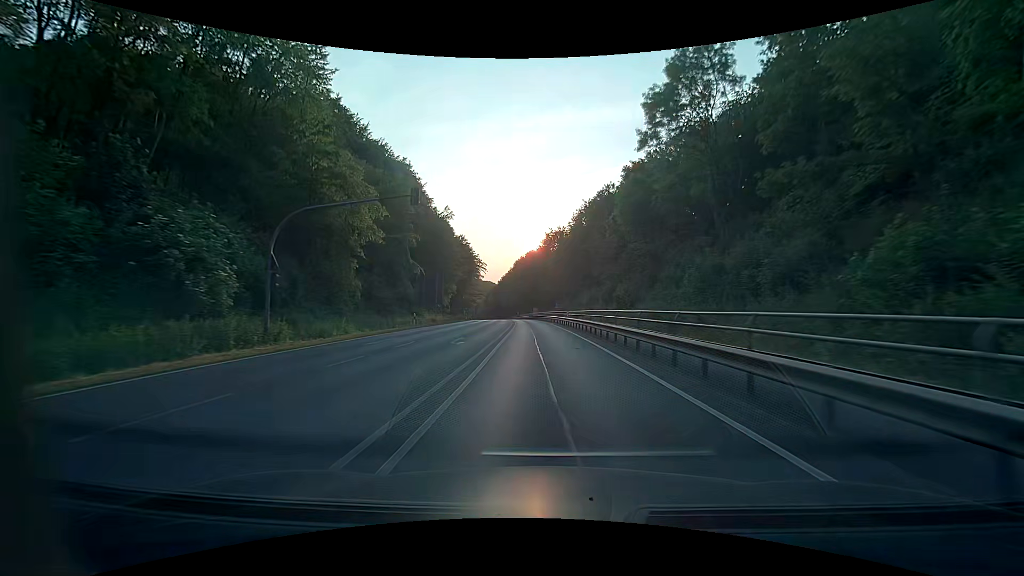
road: primary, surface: asphalt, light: Day
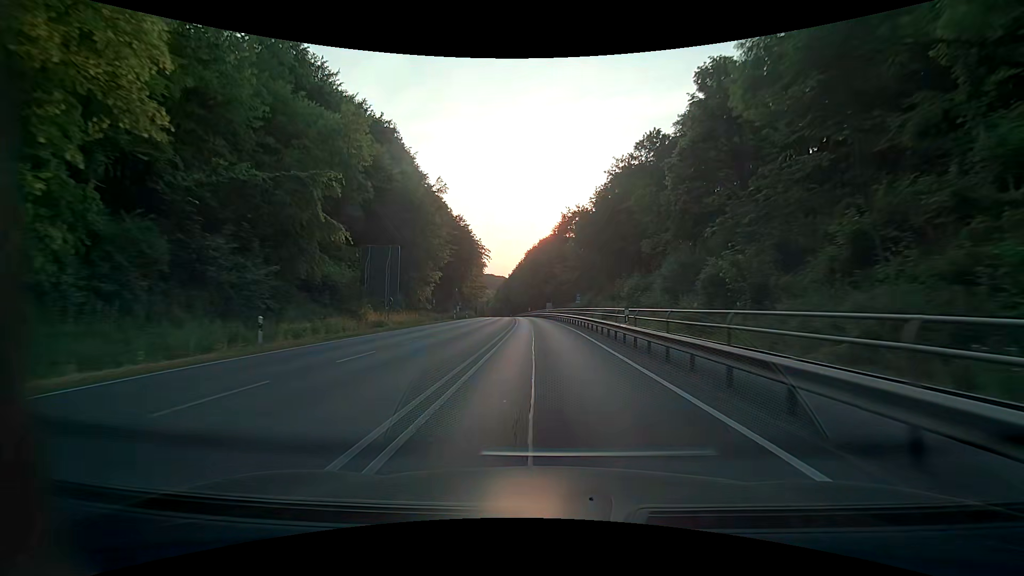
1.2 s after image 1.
(-0.4, +23.3) m; -1°
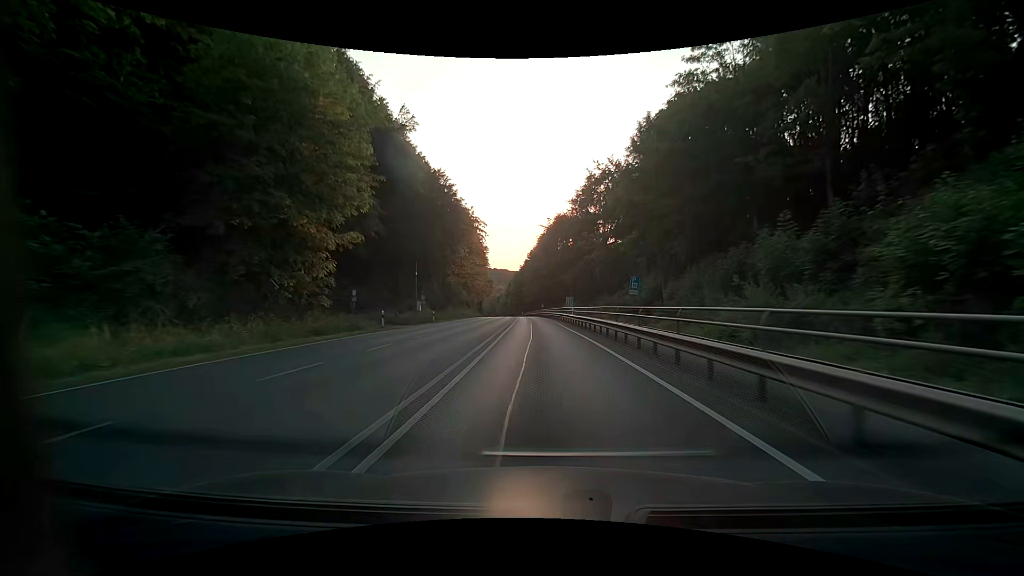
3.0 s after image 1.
(-0.8, +33.2) m; -2°
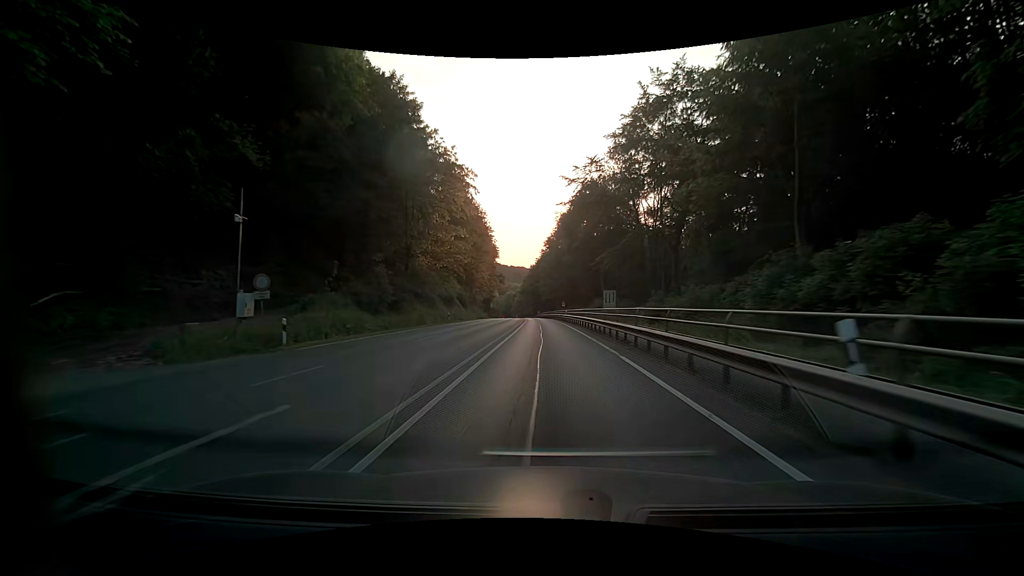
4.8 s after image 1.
(-0.6, +30.5) m; -2°
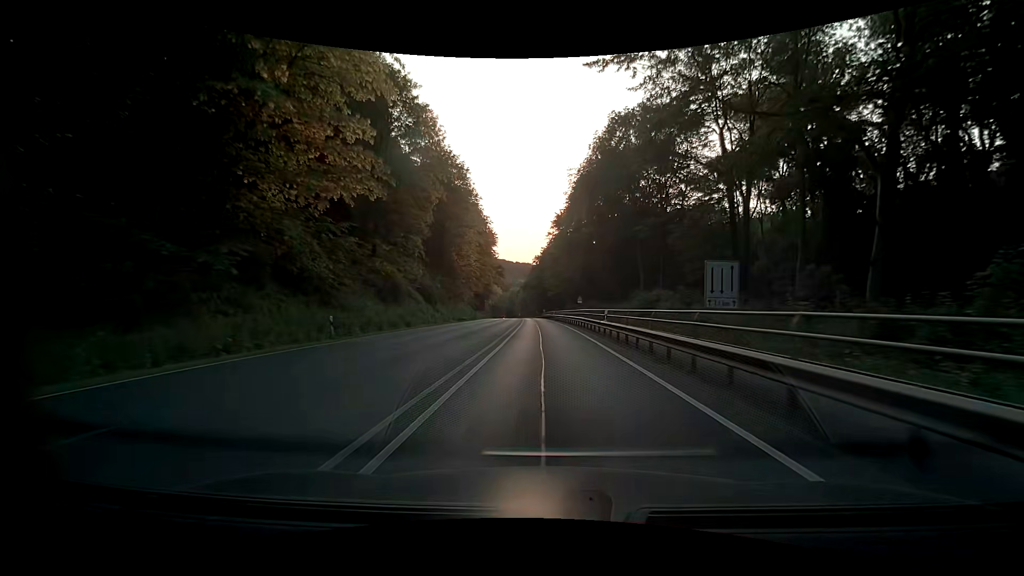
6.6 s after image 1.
(-0.3, +30.2) m; -1°
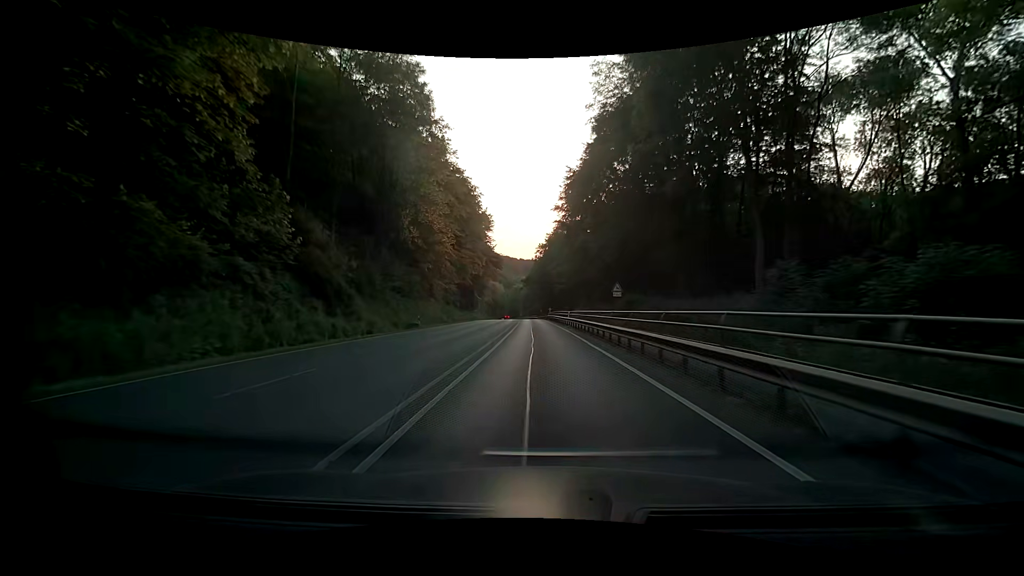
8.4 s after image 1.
(-0.2, +30.0) m; 0°
(0, +10) (0, +20) (-1, +30) (-1, +40) (-1, +50) (-2, +60) (-2, +70) (-3, +80) (-3, +90) (-3, +100) m
